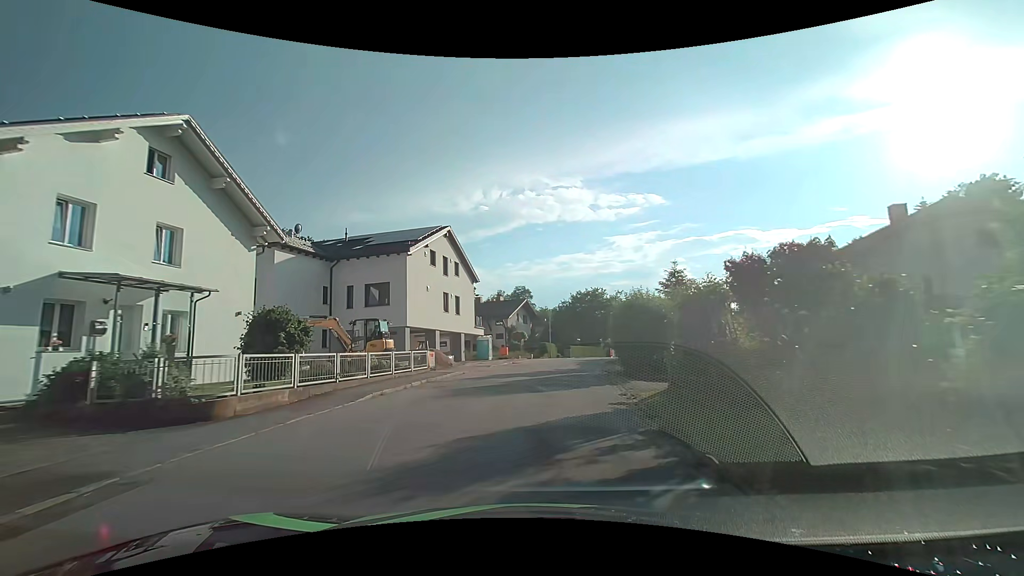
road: residential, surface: asphalt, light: Day
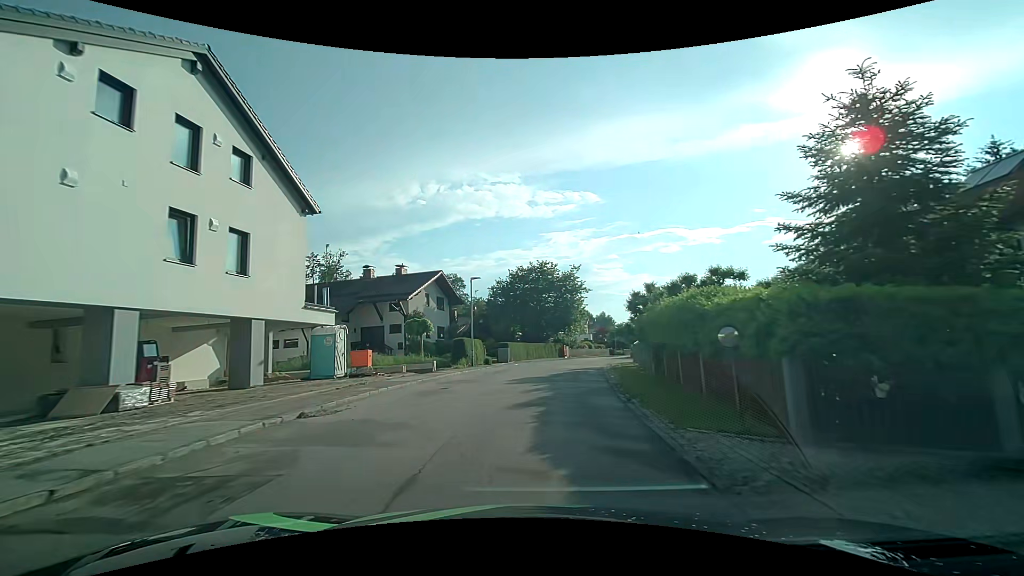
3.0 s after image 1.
(+1.5, +24.1) m; +7°
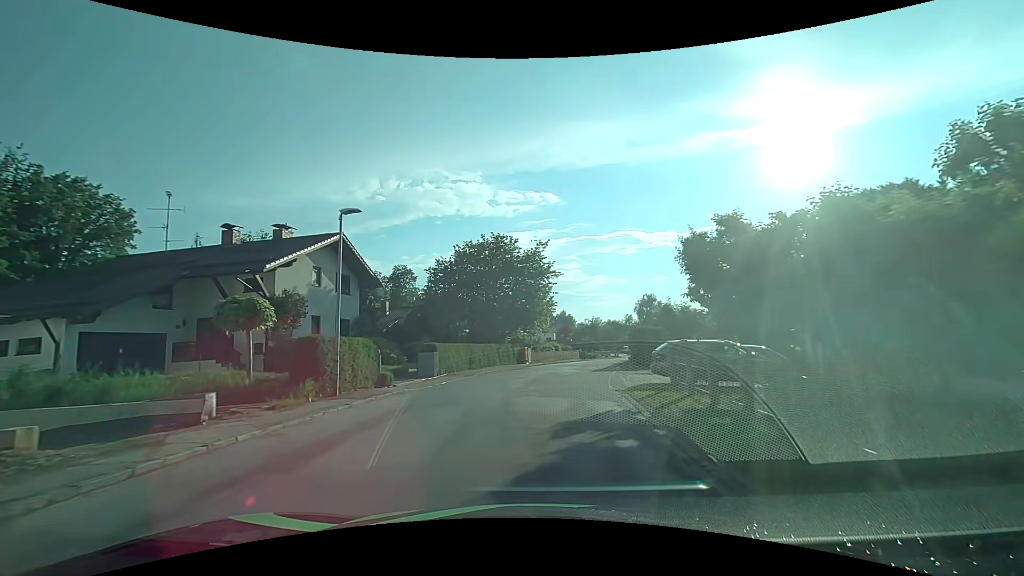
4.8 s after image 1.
(+0.6, +15.1) m; +4°
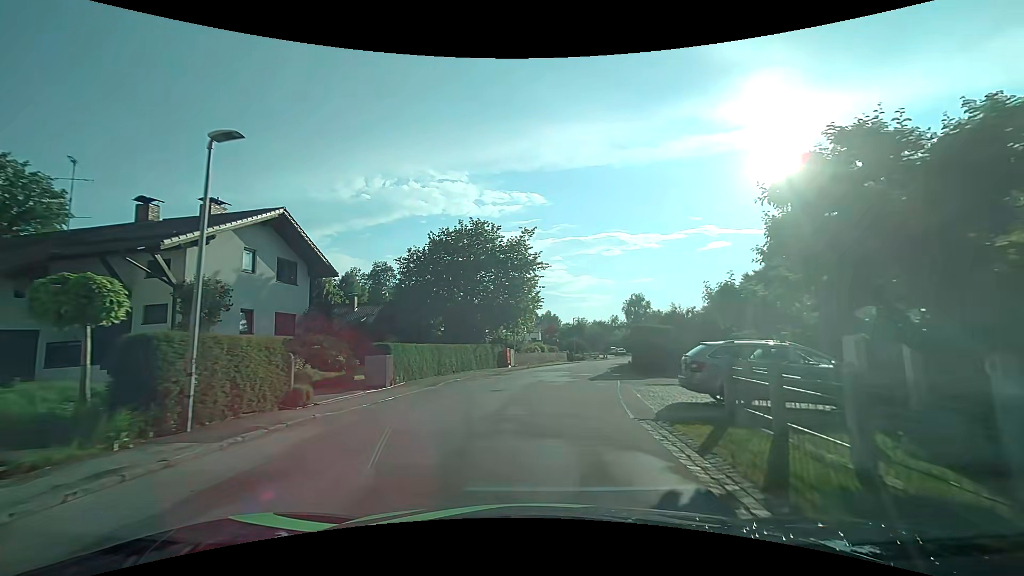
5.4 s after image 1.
(+0.1, +5.2) m; +2°
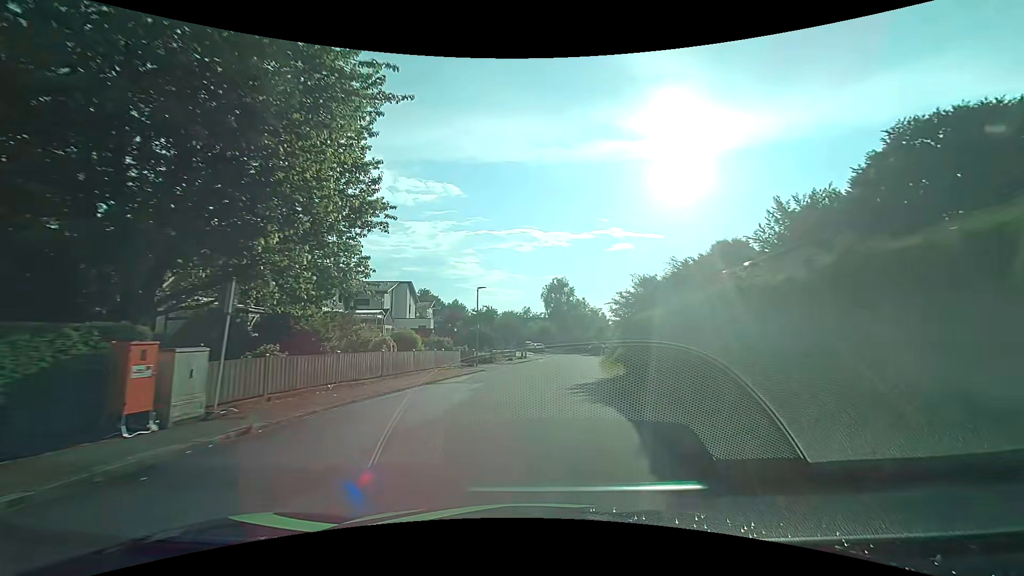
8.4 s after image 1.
(+2.5, +27.2) m; +10°
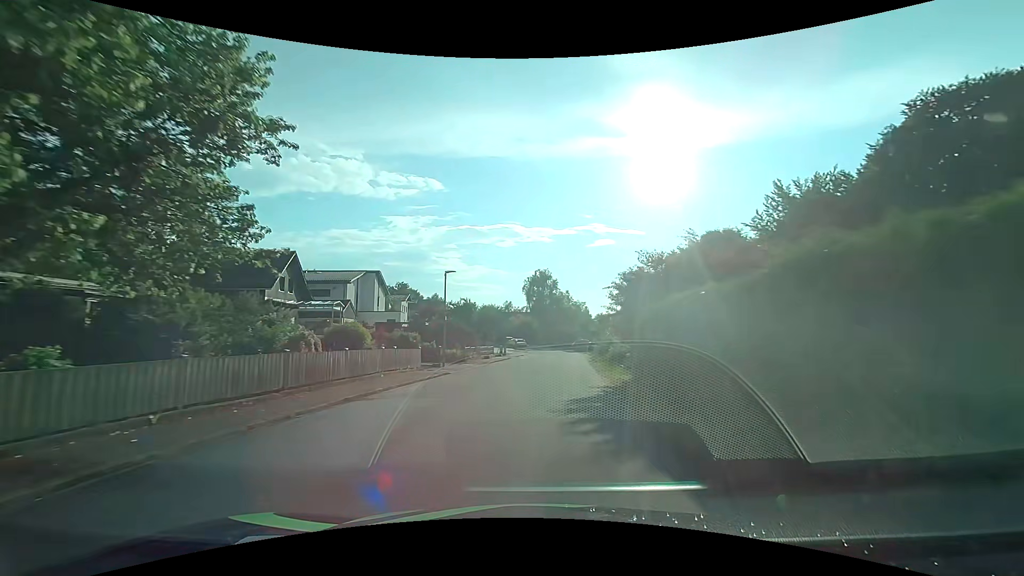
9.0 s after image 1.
(+0.2, +5.7) m; +3°
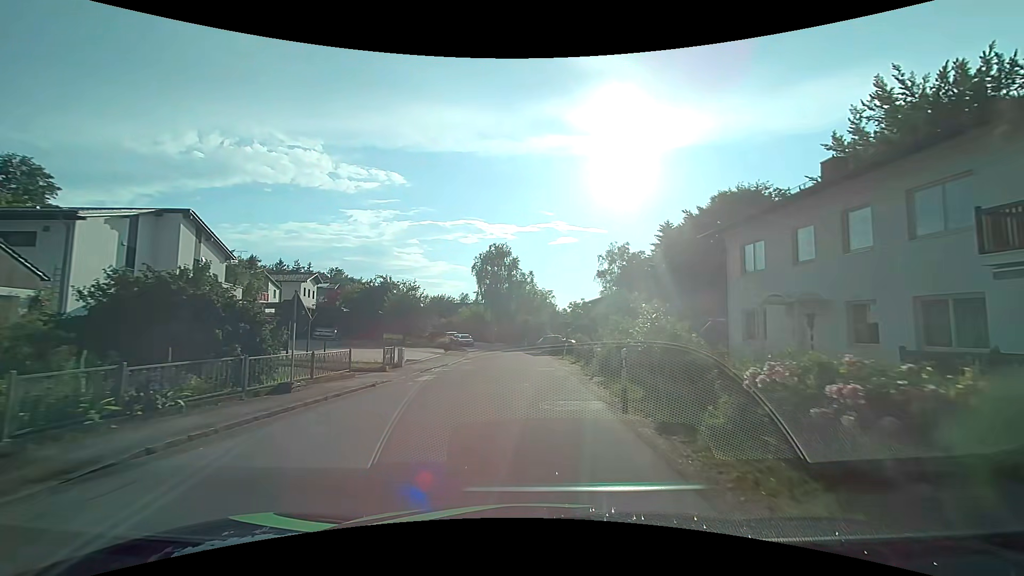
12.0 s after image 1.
(+1.6, +25.6) m; +5°
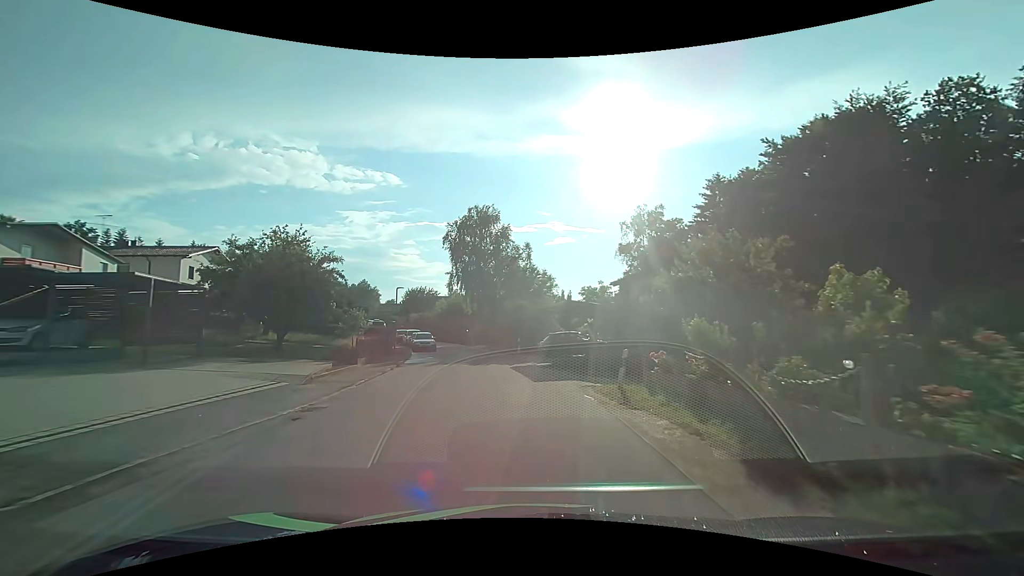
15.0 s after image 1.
(-0.2, +23.5) m; 0°
